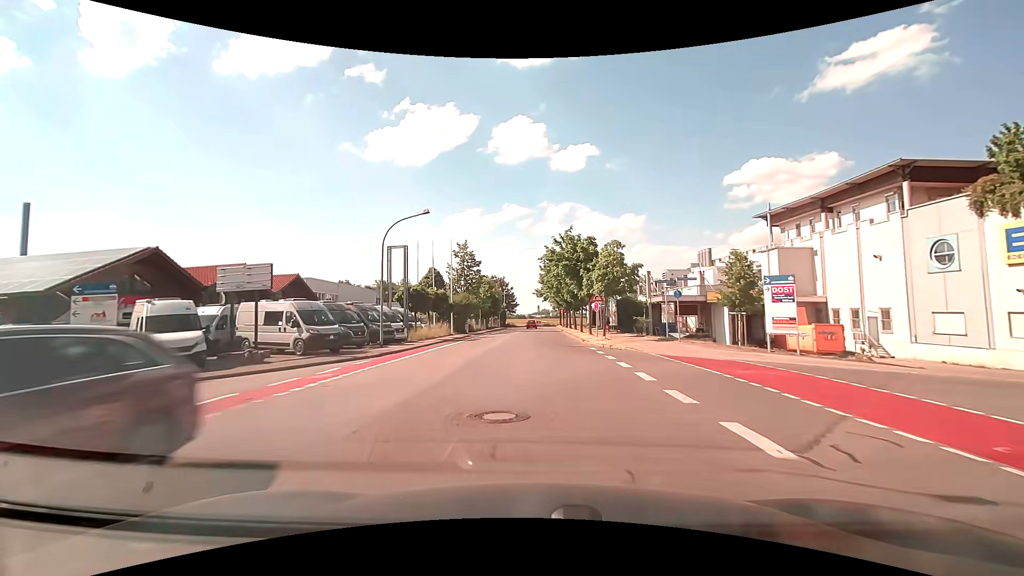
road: tertiary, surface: asphalt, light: Day
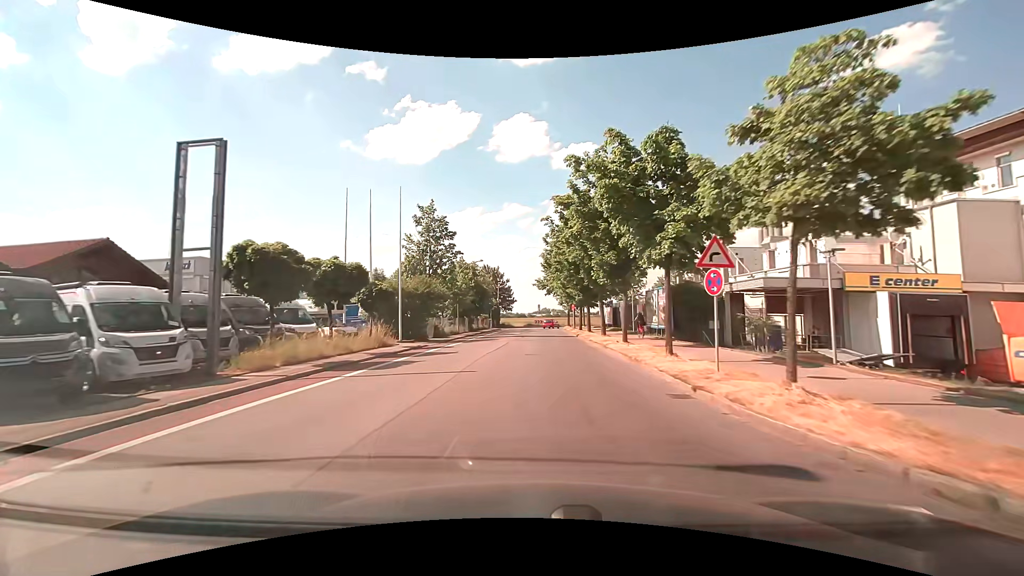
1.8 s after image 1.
(0.0, +20.8) m; 0°
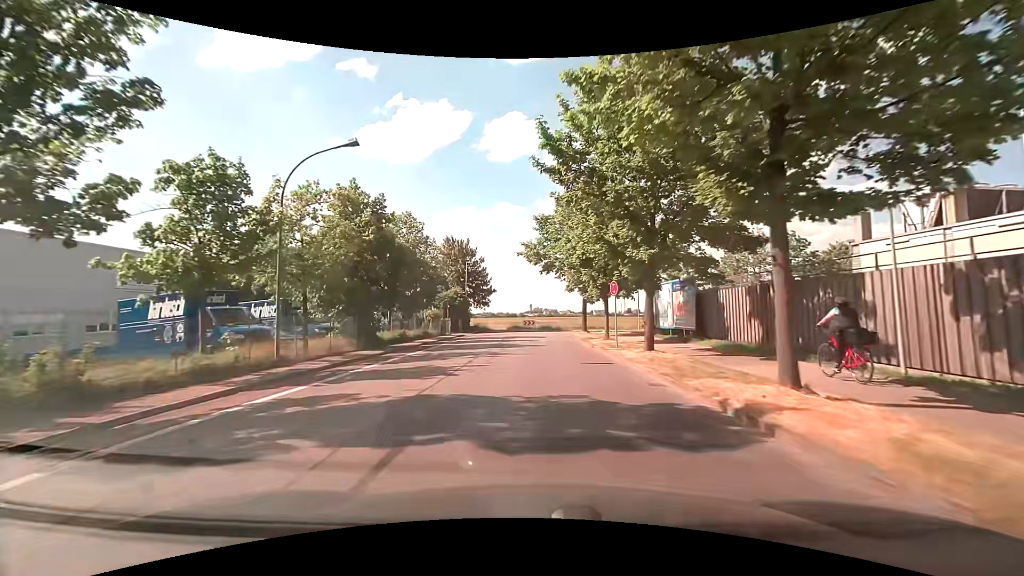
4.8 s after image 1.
(+0.3, +33.1) m; +1°
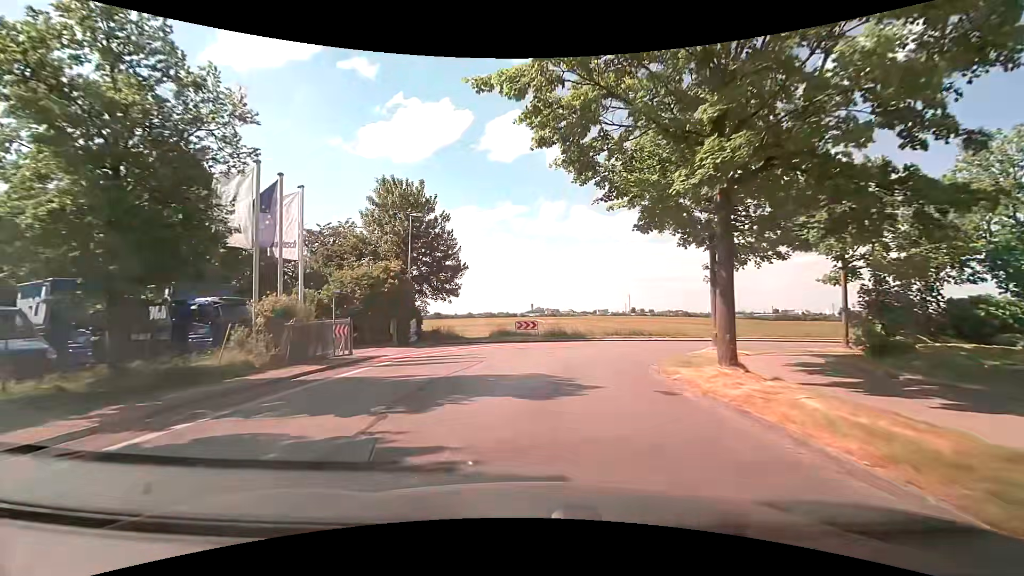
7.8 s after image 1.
(-0.2, +27.3) m; -1°
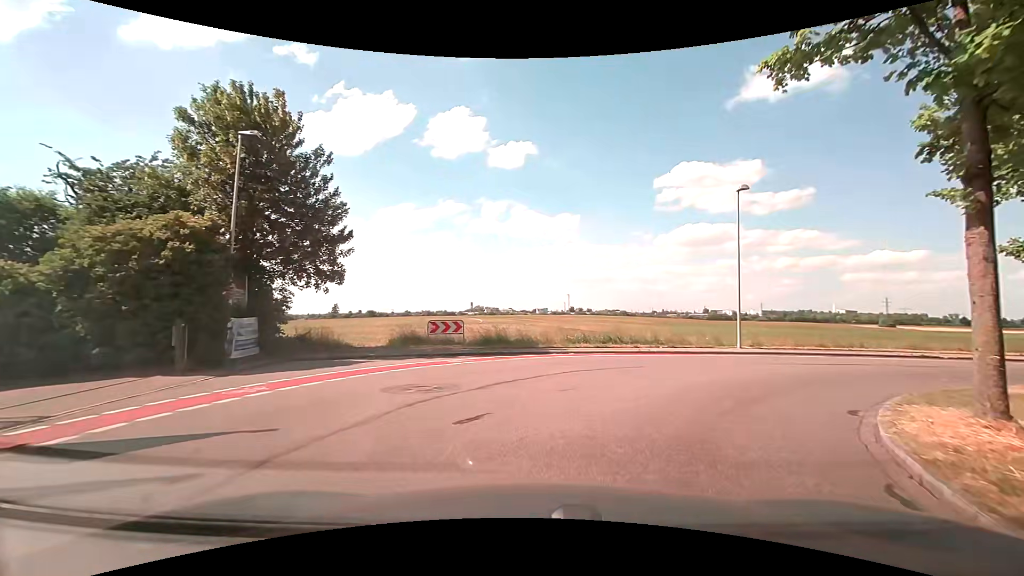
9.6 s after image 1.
(+0.4, +13.2) m; +7°
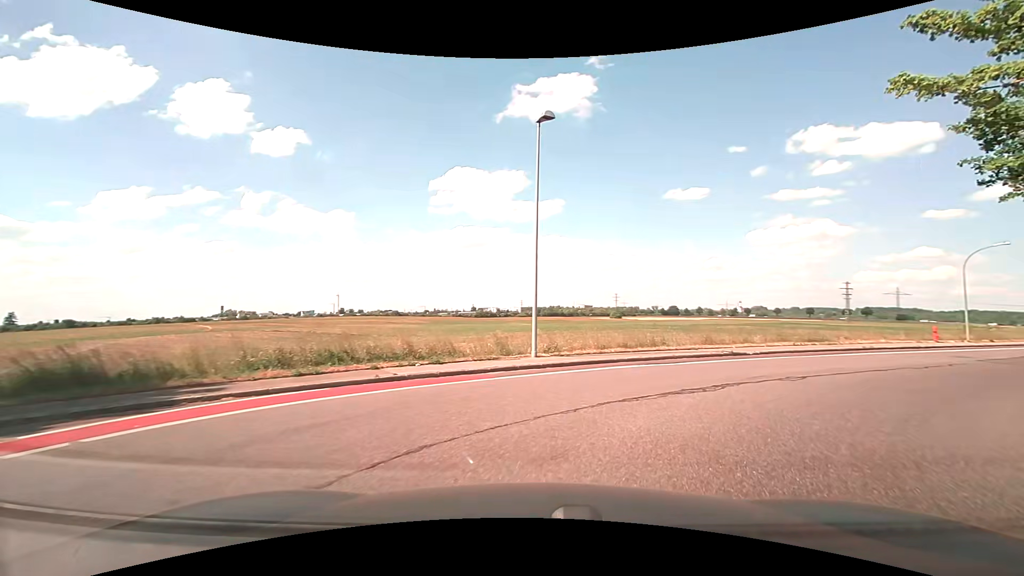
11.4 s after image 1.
(+1.8, +10.1) m; +25°
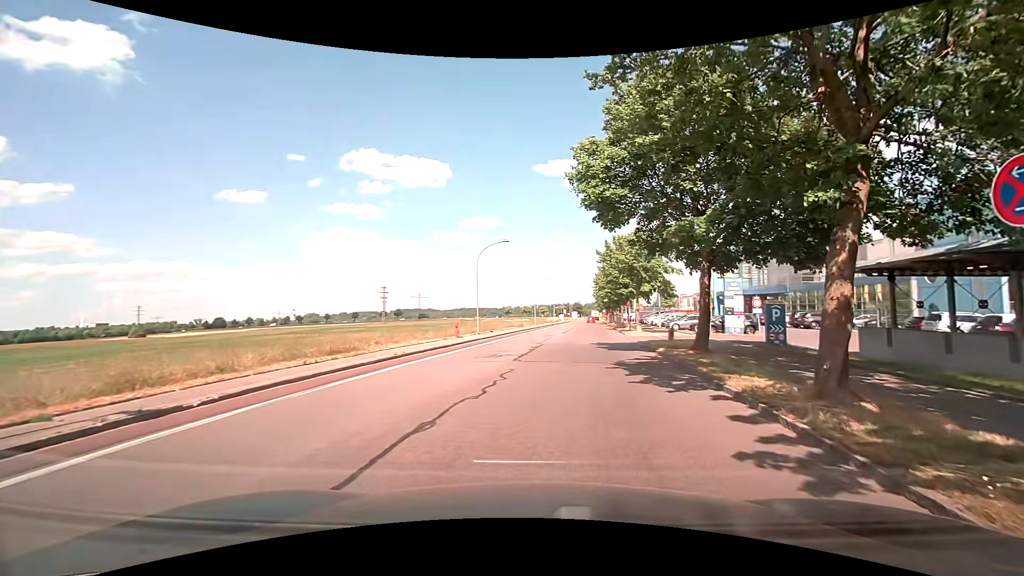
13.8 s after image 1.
(+4.3, +10.2) m; +48°
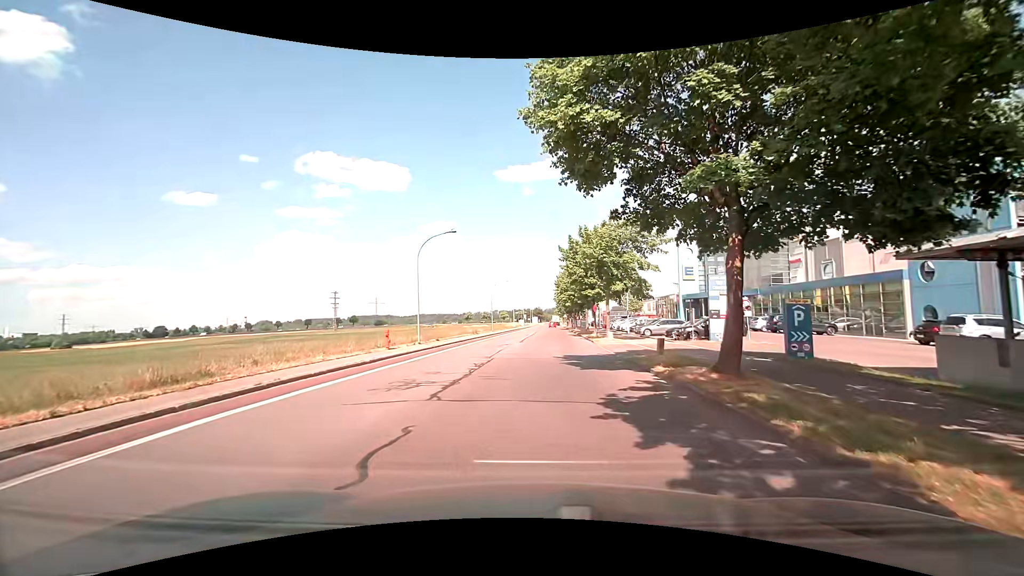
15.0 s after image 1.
(+0.4, +6.4) m; +4°
(0, +10) (+1, +20) (+1, +30) (+1, +40) (+2, +50) (+2, +60) (+2, +70) (+3, +80) (+3, +90) (+4, +100) m
